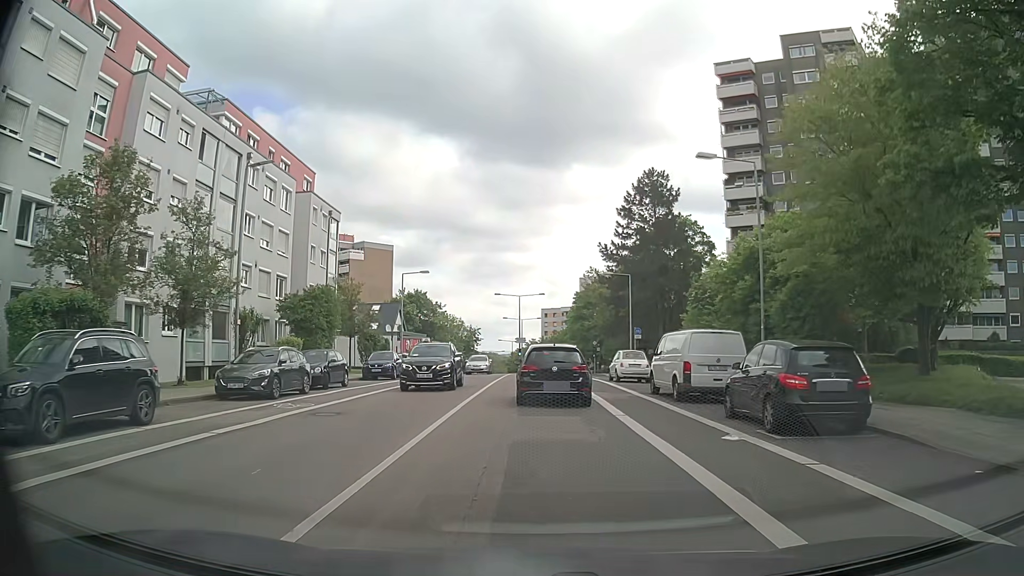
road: secondary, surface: asphalt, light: Day
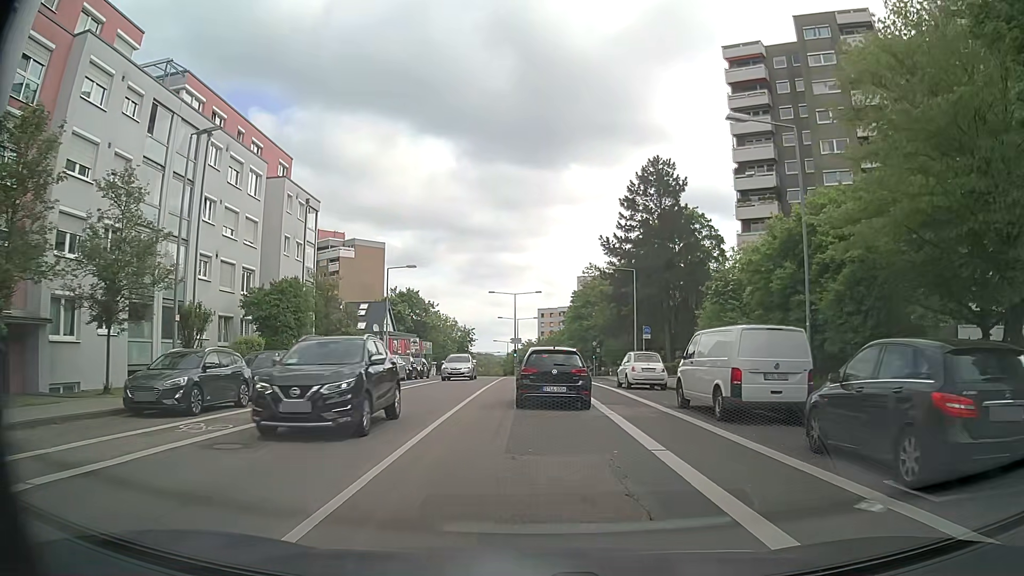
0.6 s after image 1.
(0.0, +4.6) m; 0°
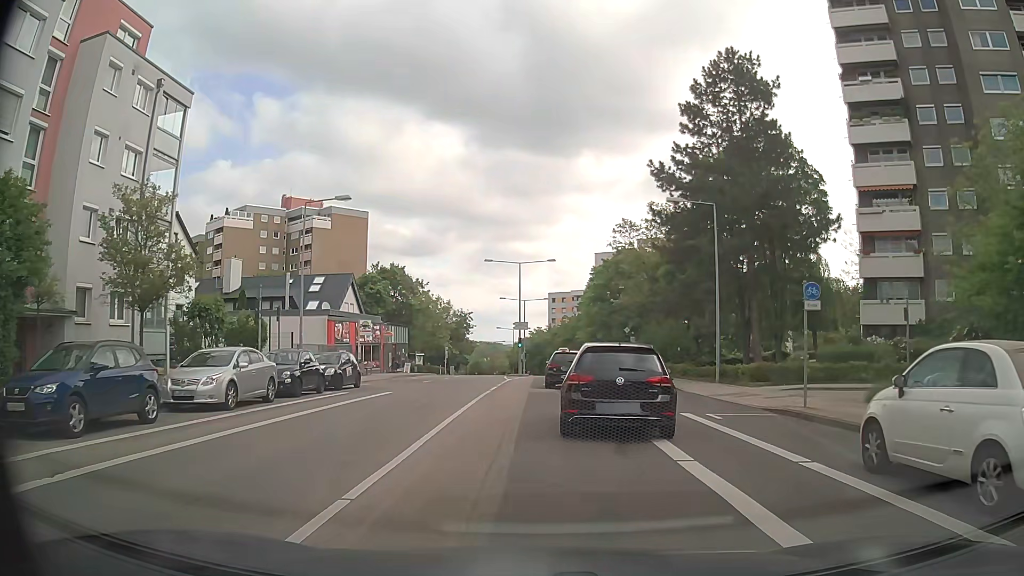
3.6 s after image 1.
(-0.1, +21.3) m; -1°
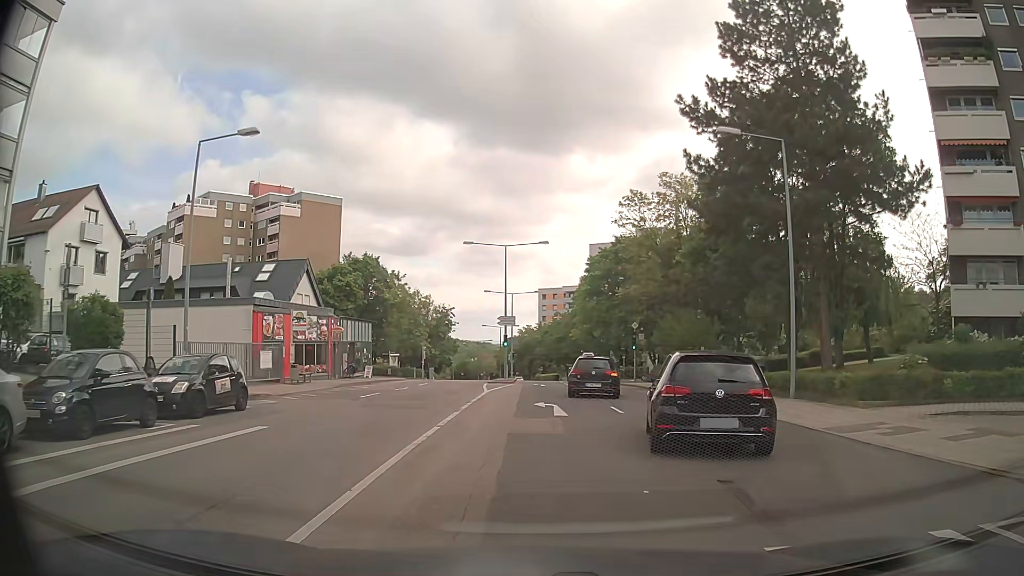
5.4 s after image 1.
(0.0, +10.7) m; +1°
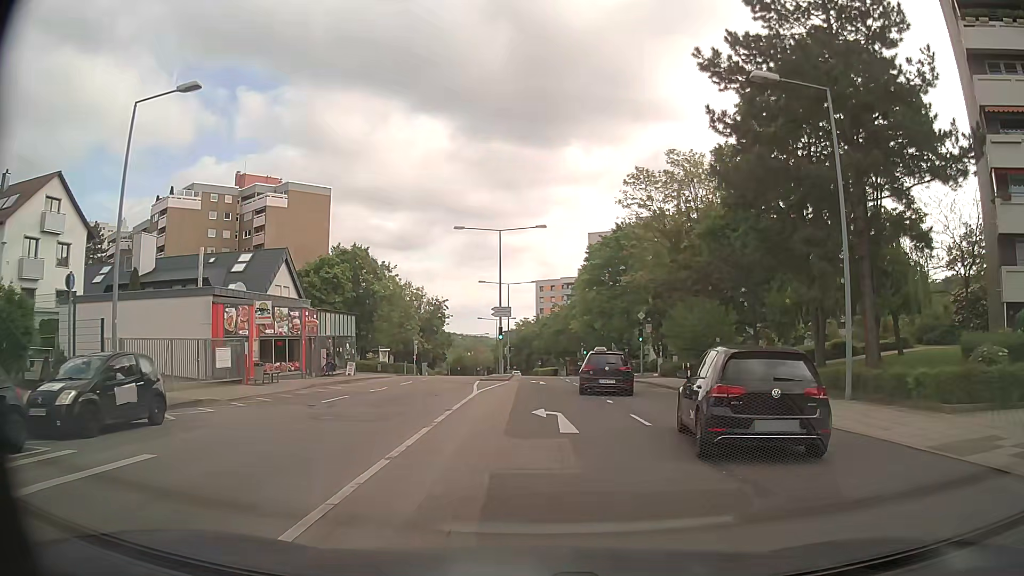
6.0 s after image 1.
(0.0, +4.3) m; 0°
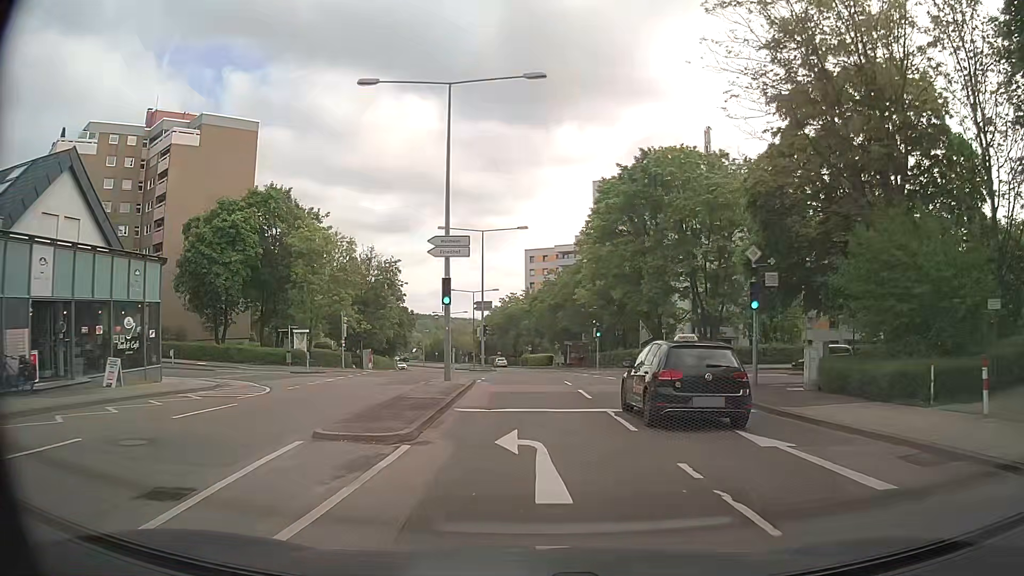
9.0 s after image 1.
(+0.3, +25.8) m; +2°
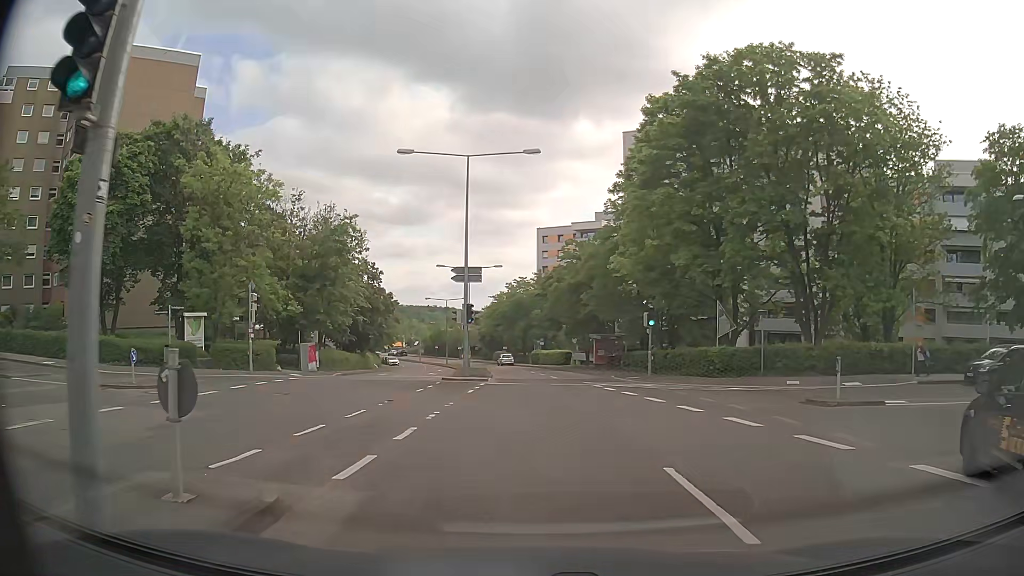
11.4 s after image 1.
(-0.2, +18.6) m; -1°
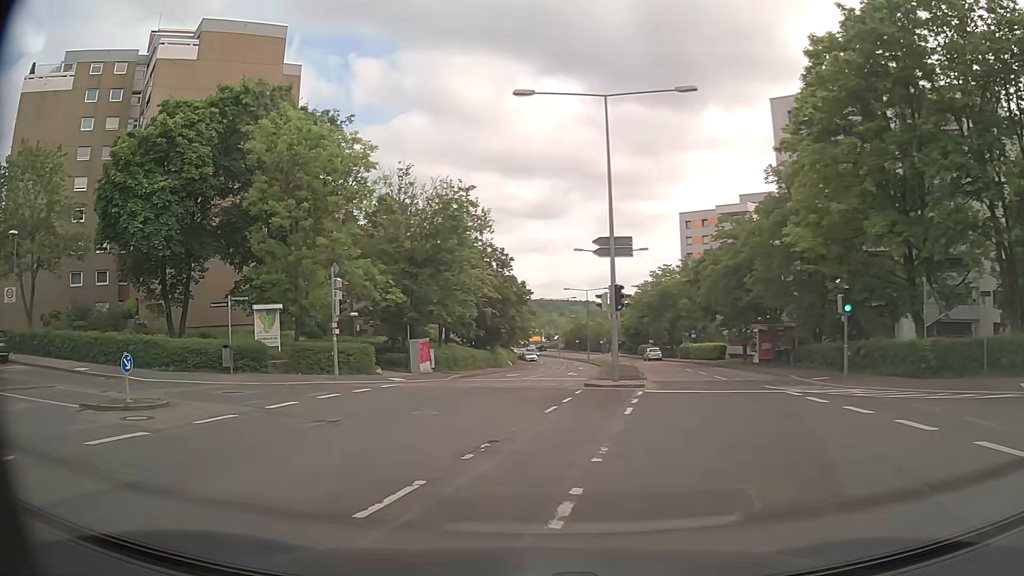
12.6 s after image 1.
(-0.7, +7.1) m; -13°
(-2, +10) (-8, +17) (-18, +20) (-28, +21) (-38, +23) (-47, +26) (-57, +28) (-67, +31) (-76, +33) (-86, +36) m
